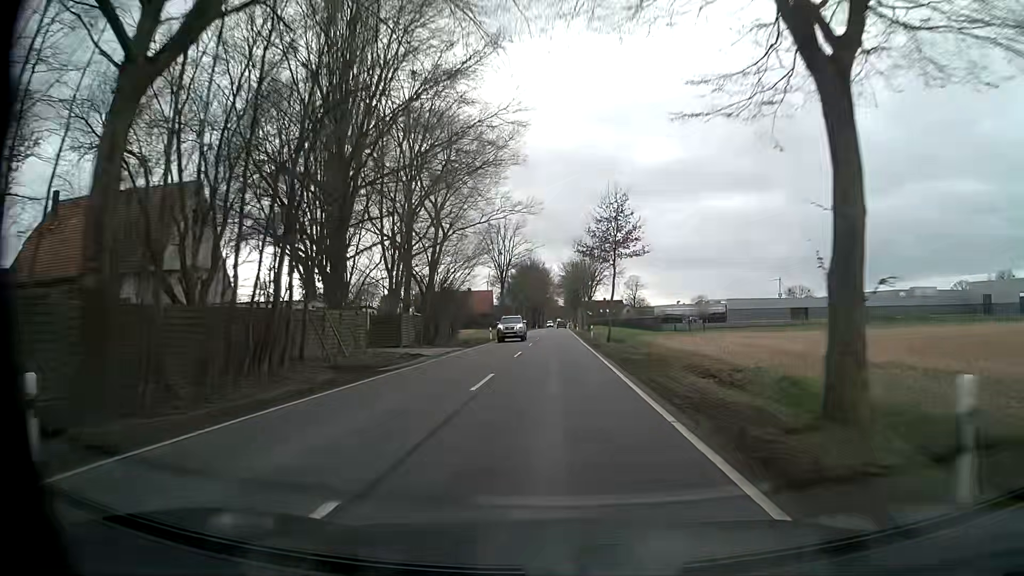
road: tertiary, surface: asphalt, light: Day
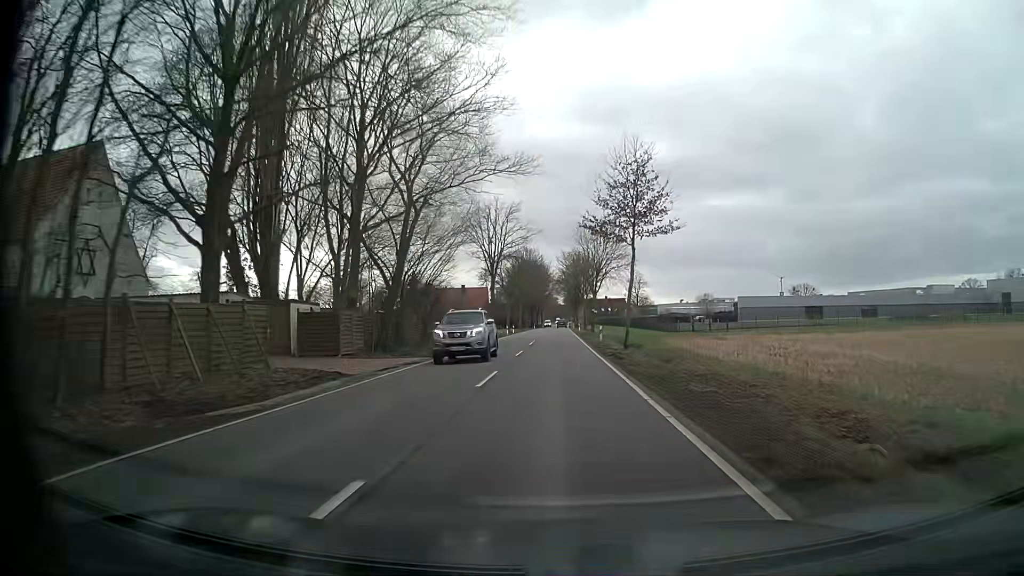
(0.0, +11.4) m; 0°
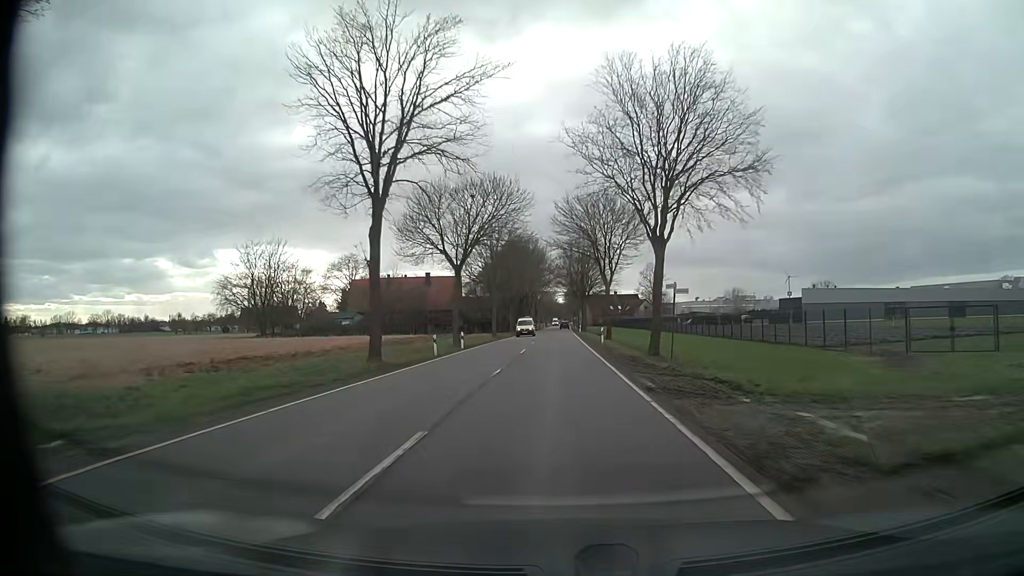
(+0.1, +45.7) m; 0°
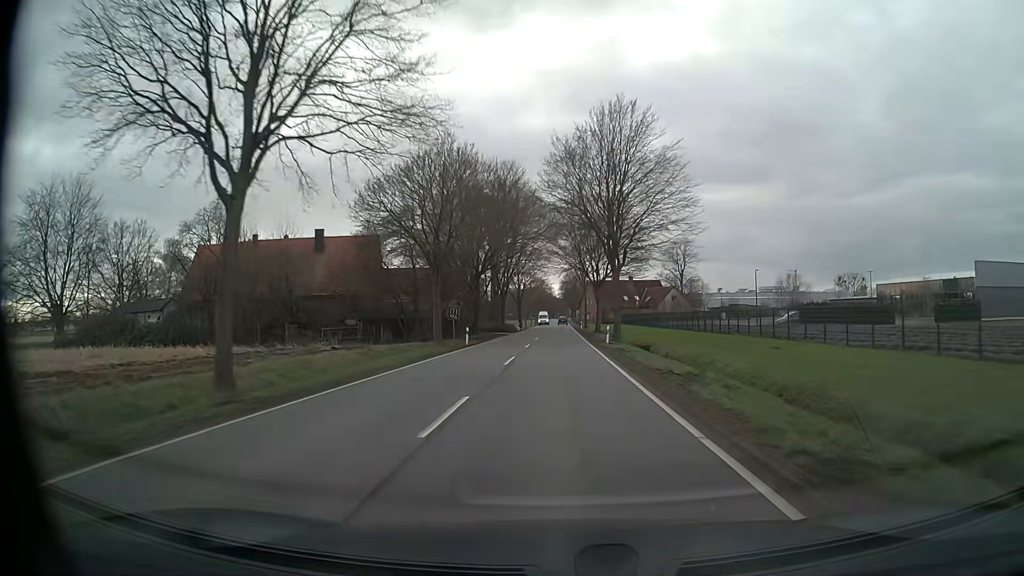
(0.0, +56.8) m; 0°
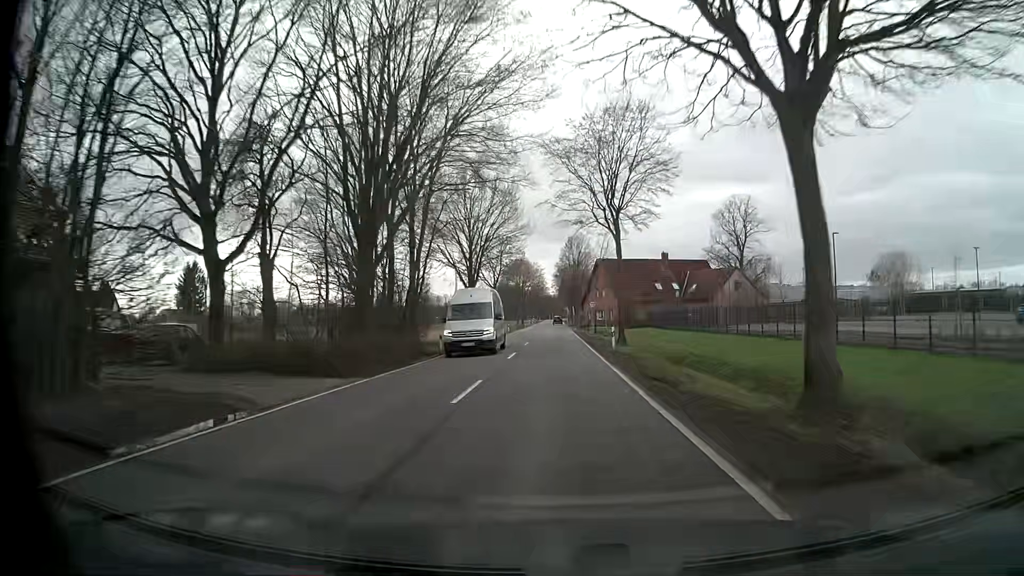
(+0.1, +56.8) m; 0°
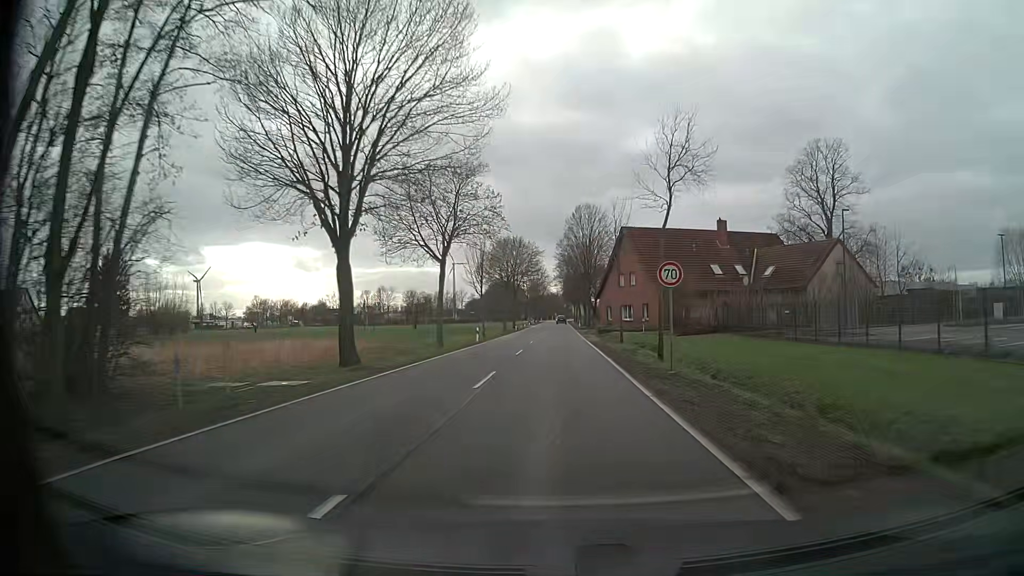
(+0.1, +33.9) m; 0°
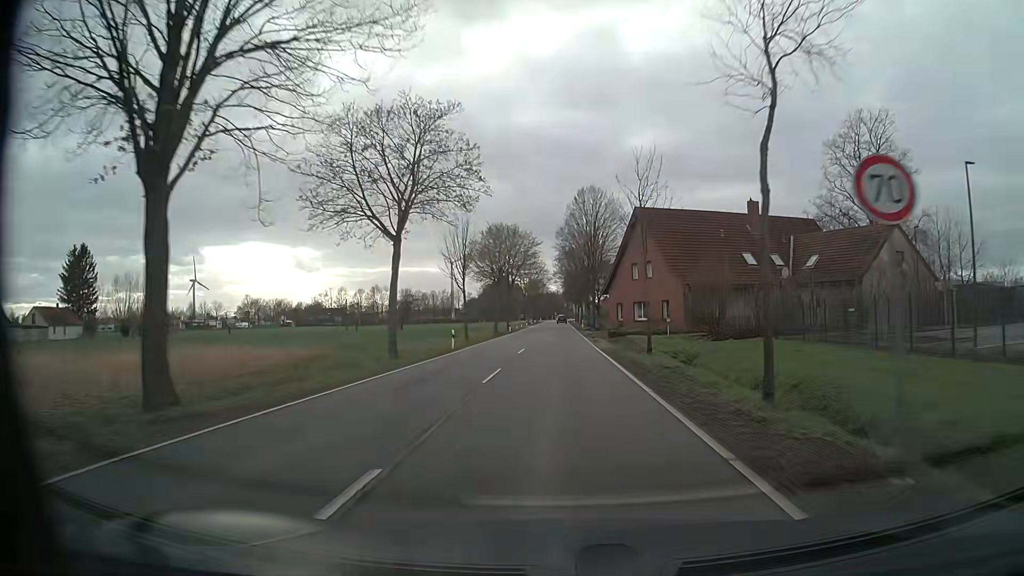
(0.0, +11.1) m; 0°
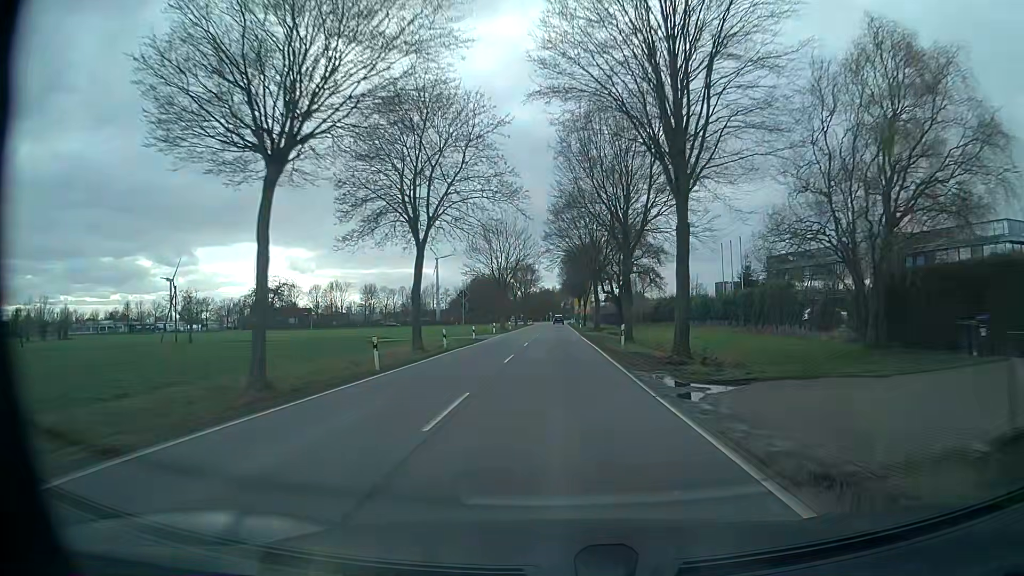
(-0.1, +54.1) m; 0°
(0, +10) (0, +20) (0, +30) (0, +40) (0, +50) (0, +60) (0, +70) (0, +80) (0, +90) (0, +100) m
